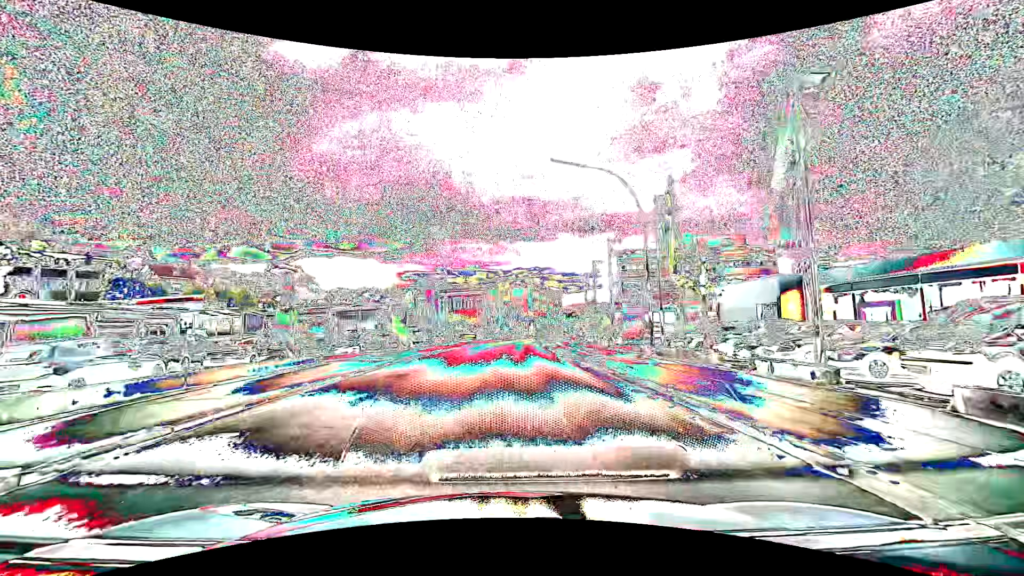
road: tertiary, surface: asphalt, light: Day
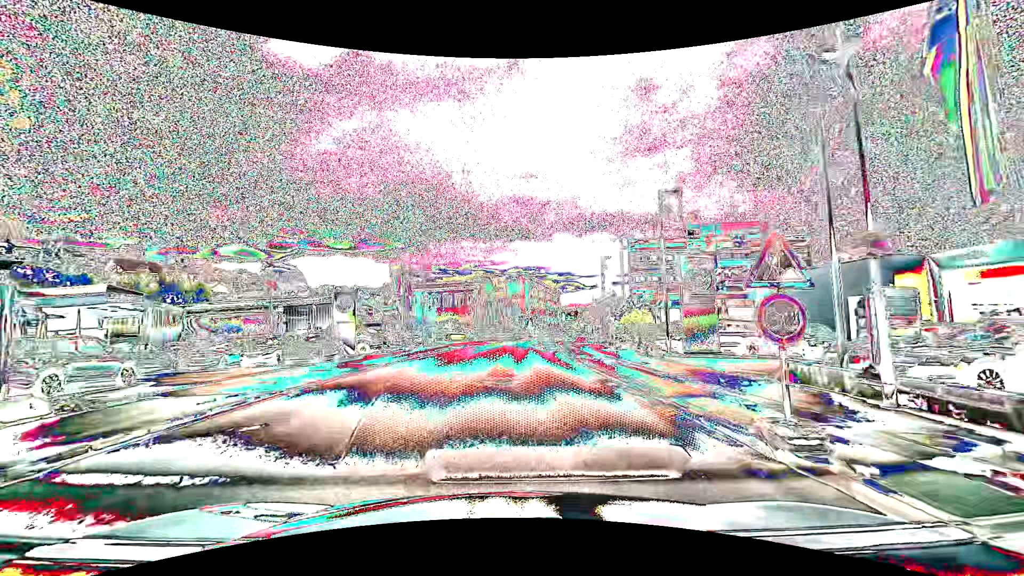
(+0.1, +13.1) m; +1°
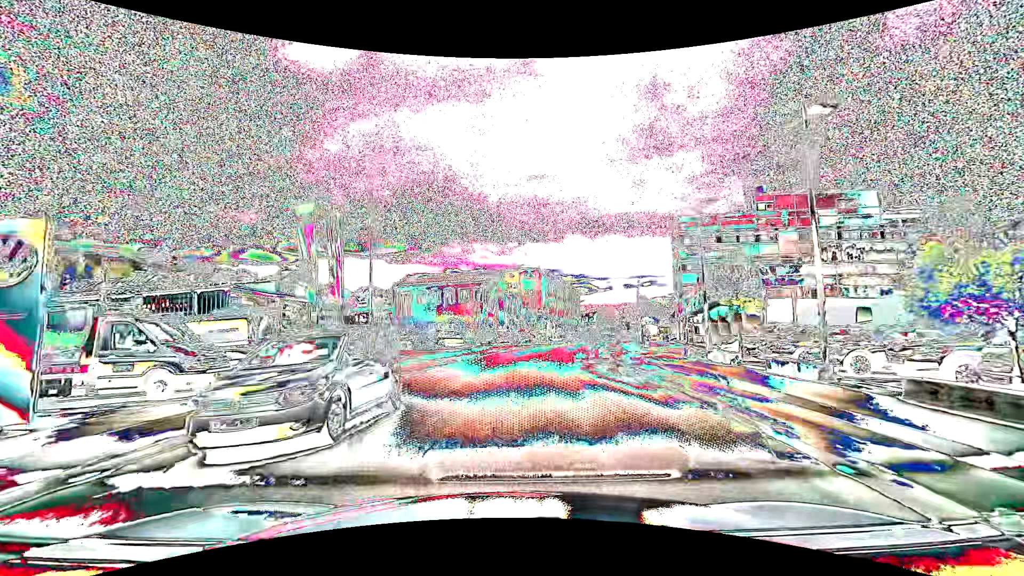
(-0.2, +20.7) m; -1°
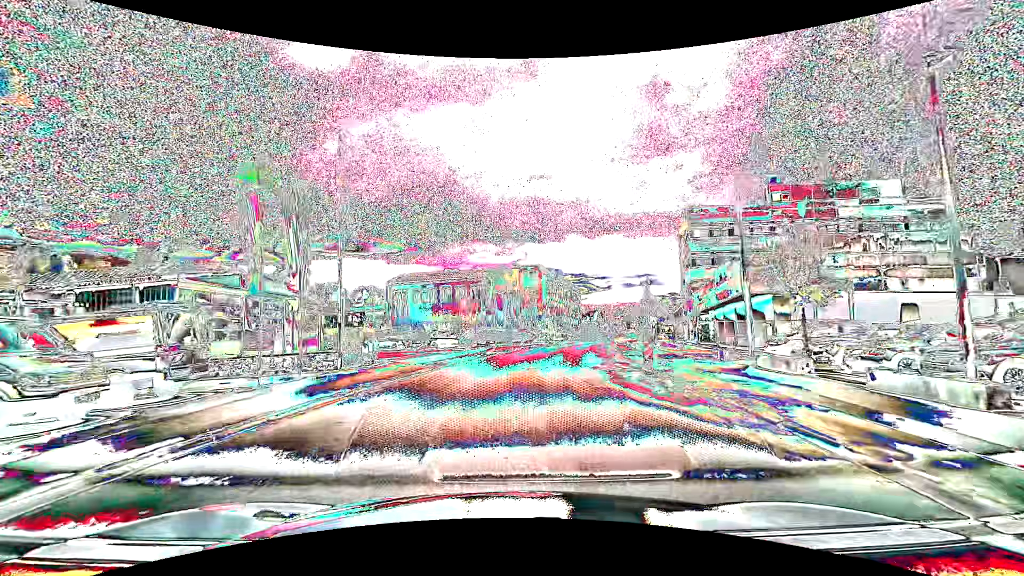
(0.0, +4.4) m; 0°
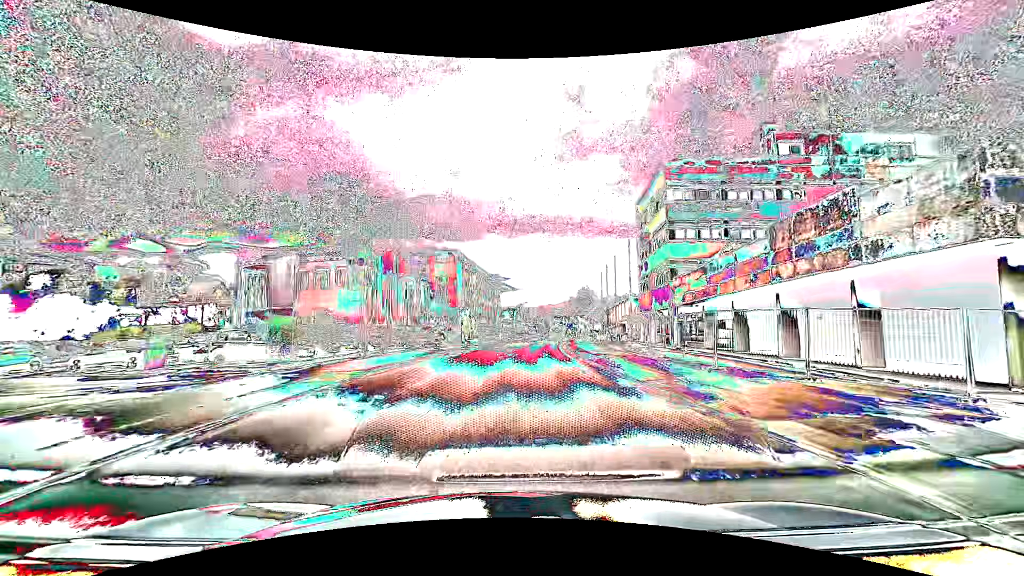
(+1.5, +23.0) m; +10°
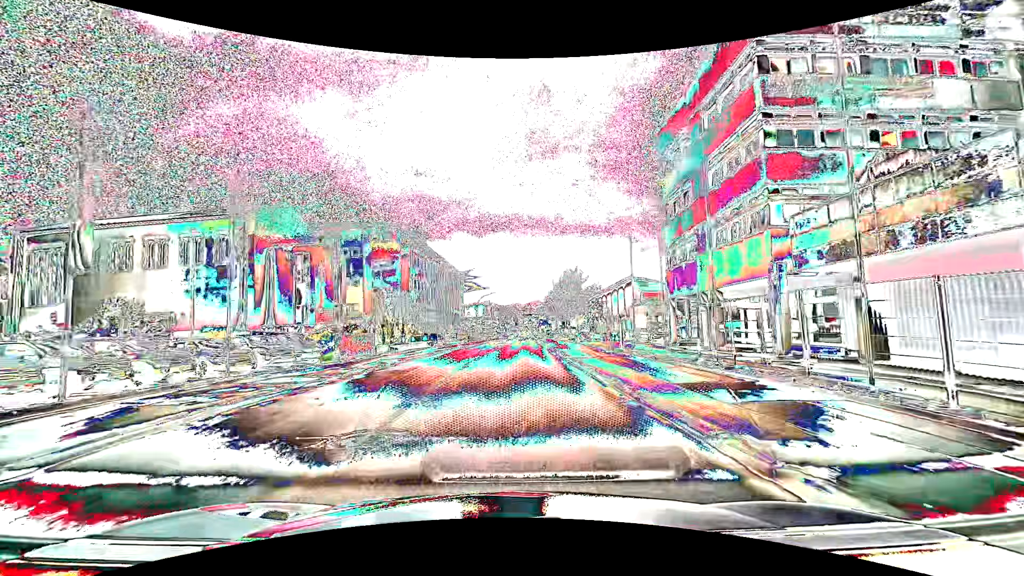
(+1.1, +24.3) m; +3°
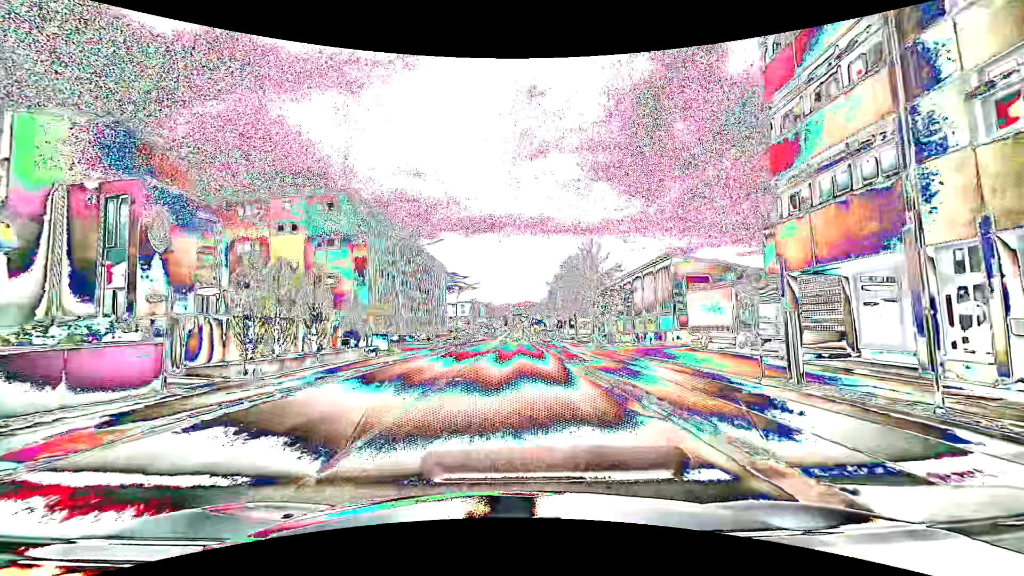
(+0.2, +19.0) m; +1°
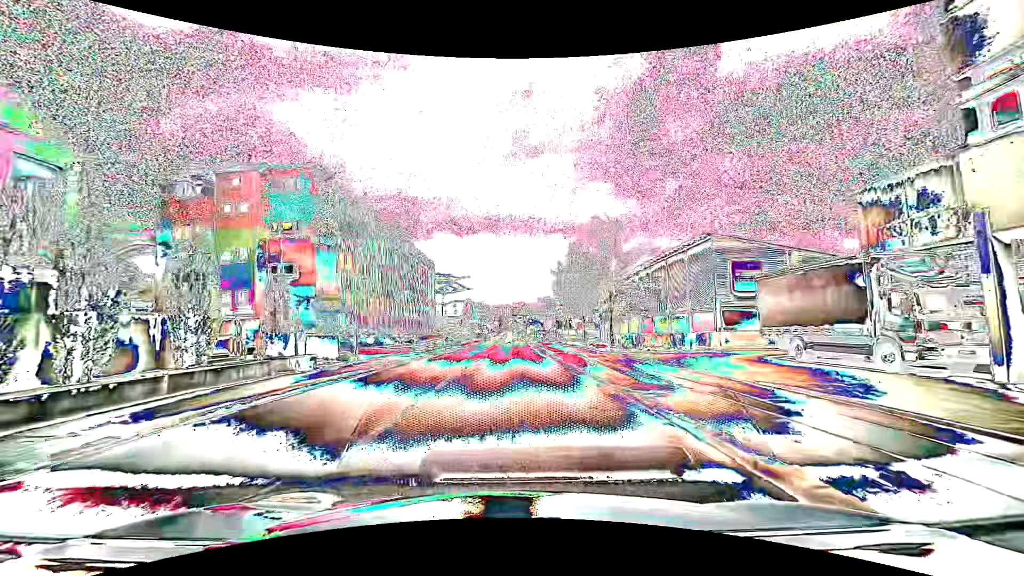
(+0.1, +10.2) m; +1°
(0, +10) (0, +20) (0, +30) (0, +40) (0, +50) (+1, +60) (+1, +70) (+1, +80) (+1, +90) (+1, +100) m
